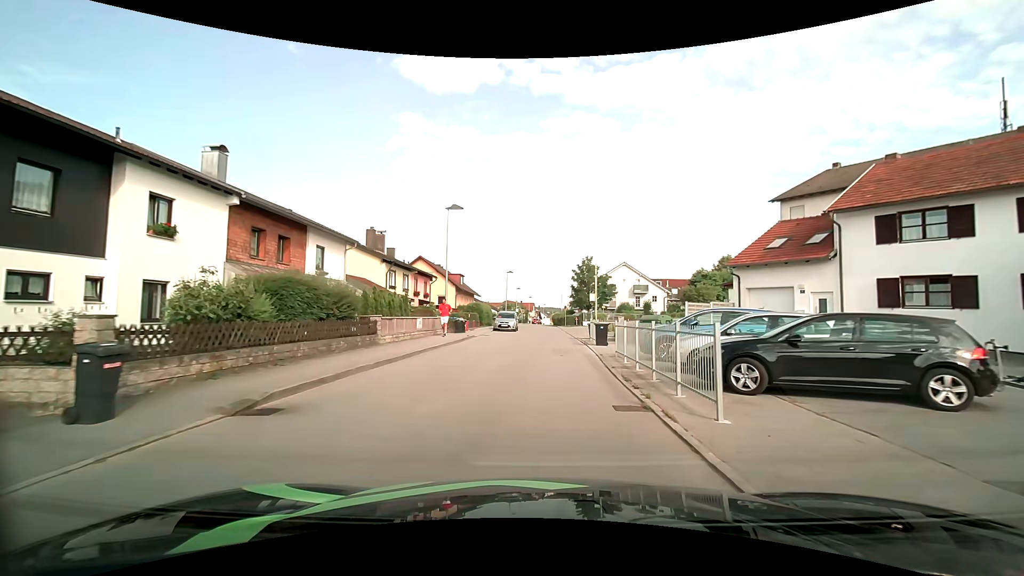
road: unclassified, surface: asphalt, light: Day
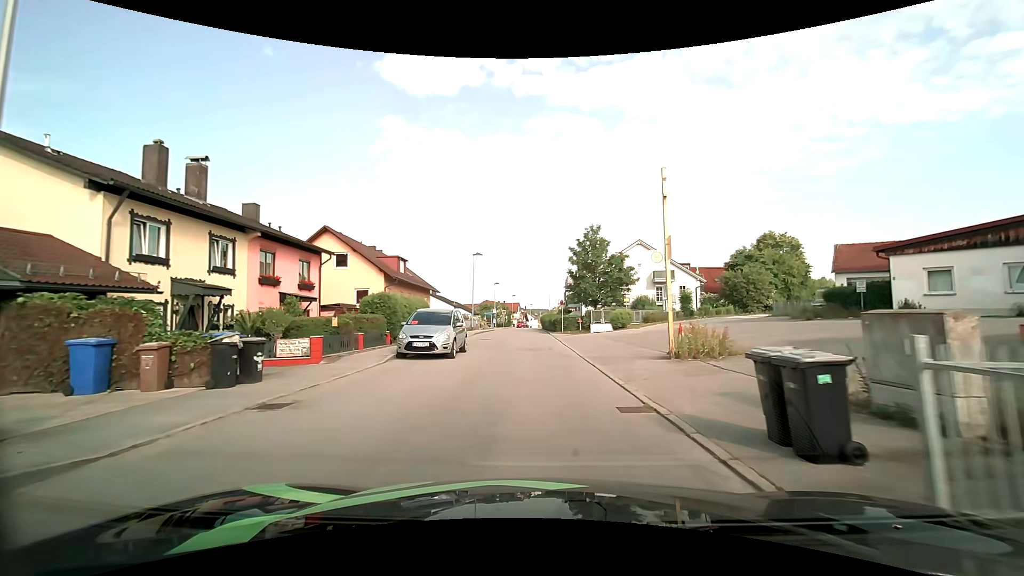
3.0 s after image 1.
(+0.4, +24.6) m; +1°
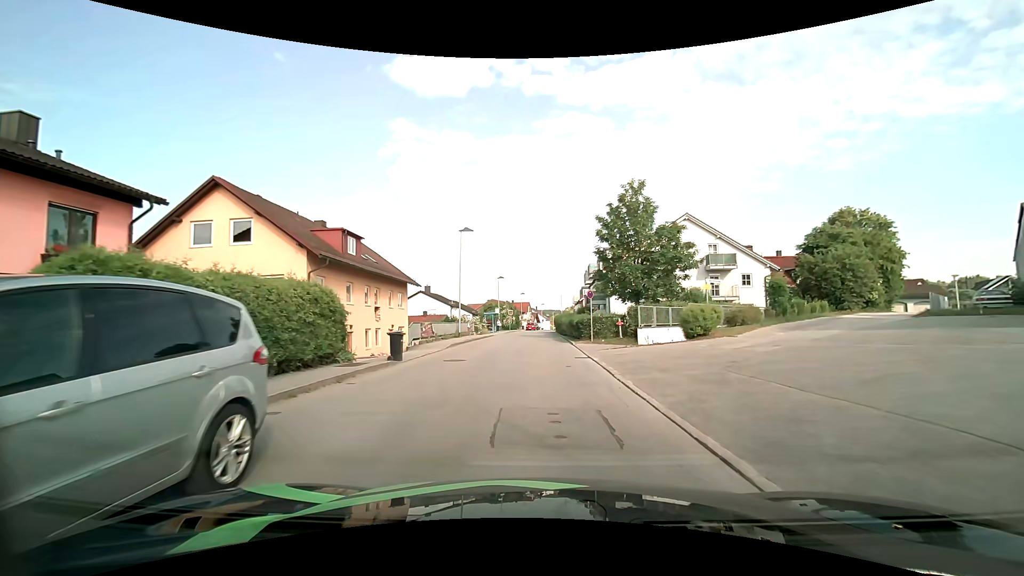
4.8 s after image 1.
(-0.2, +15.2) m; -1°
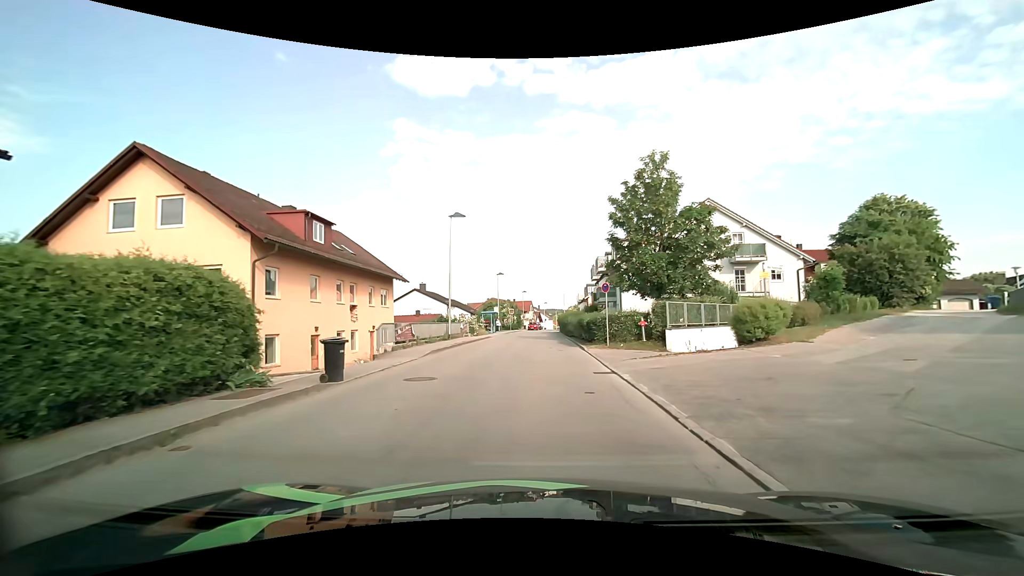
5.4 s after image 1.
(0.0, +5.2) m; 0°
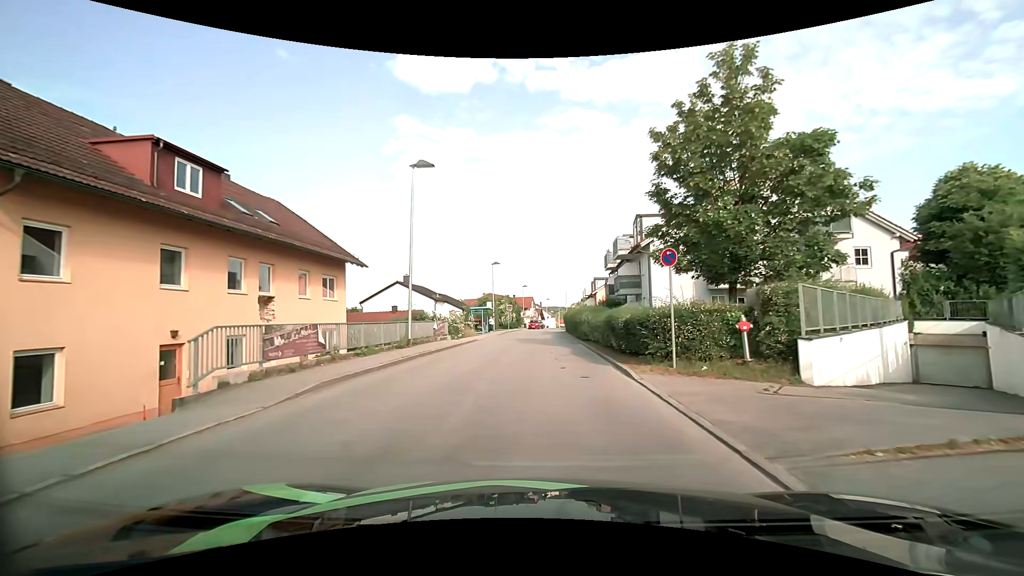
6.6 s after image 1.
(-0.1, +10.2) m; 0°
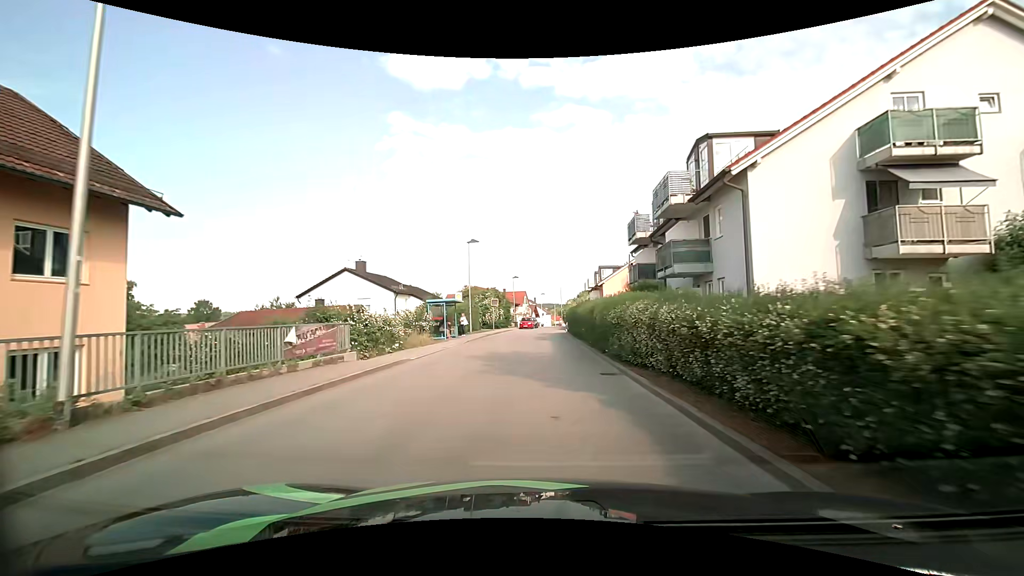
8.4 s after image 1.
(+0.1, +15.4) m; 0°
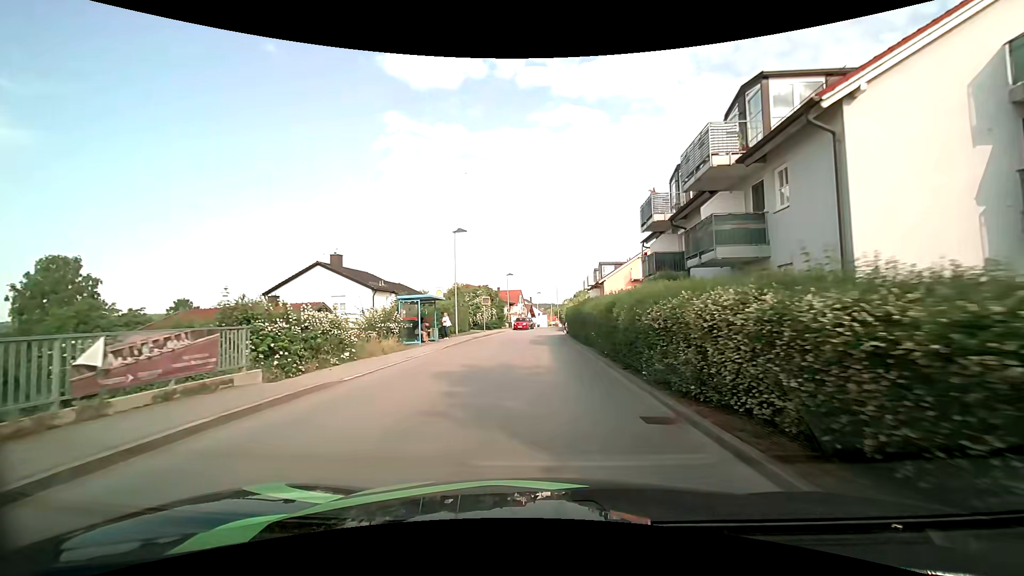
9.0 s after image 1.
(0.0, +5.2) m; -1°
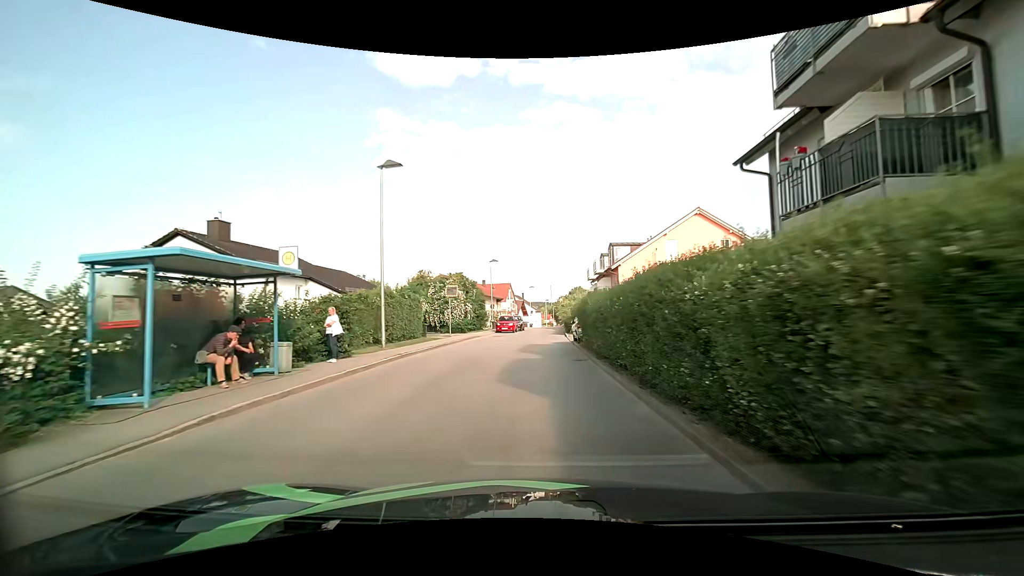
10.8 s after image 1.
(+0.6, +16.1) m; +2°
(0, +10) (0, +20) (0, +30) (0, +40) (+1, +50) (+1, +60) (+1, +70) (+2, +80) (+6, +89) (+12, +97) m
